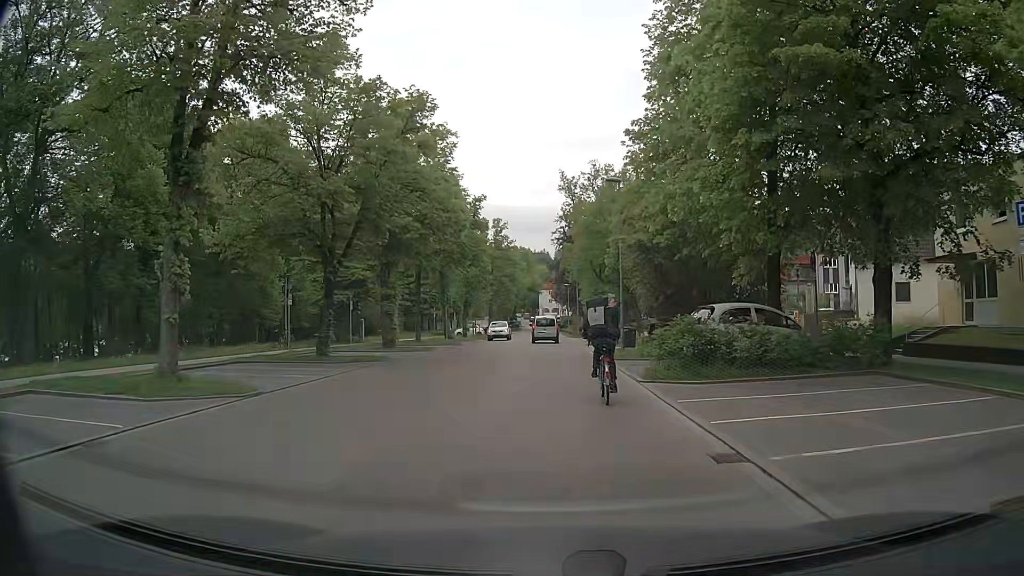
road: residential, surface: asphalt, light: Day
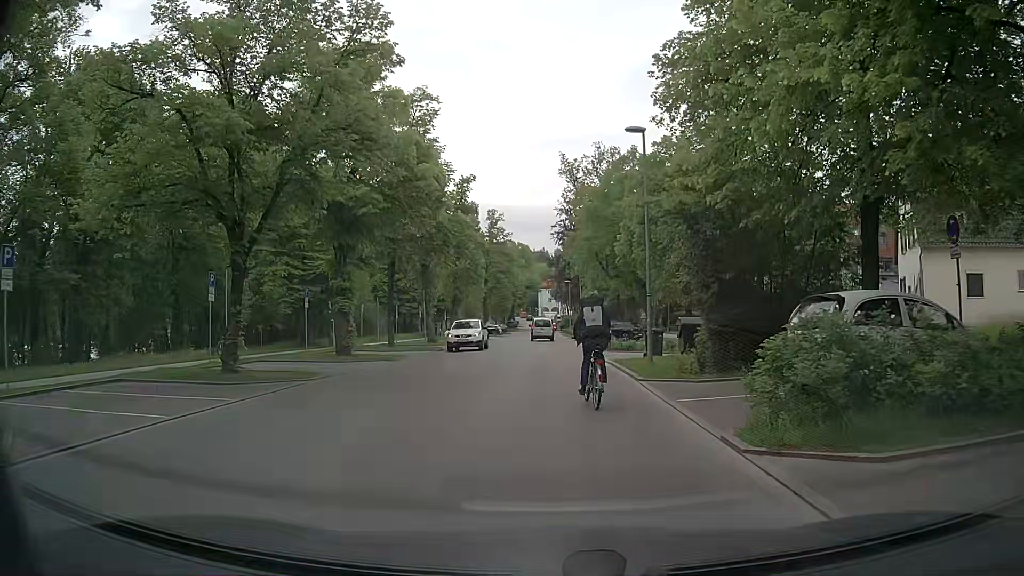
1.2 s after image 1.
(0.0, +7.6) m; -1°
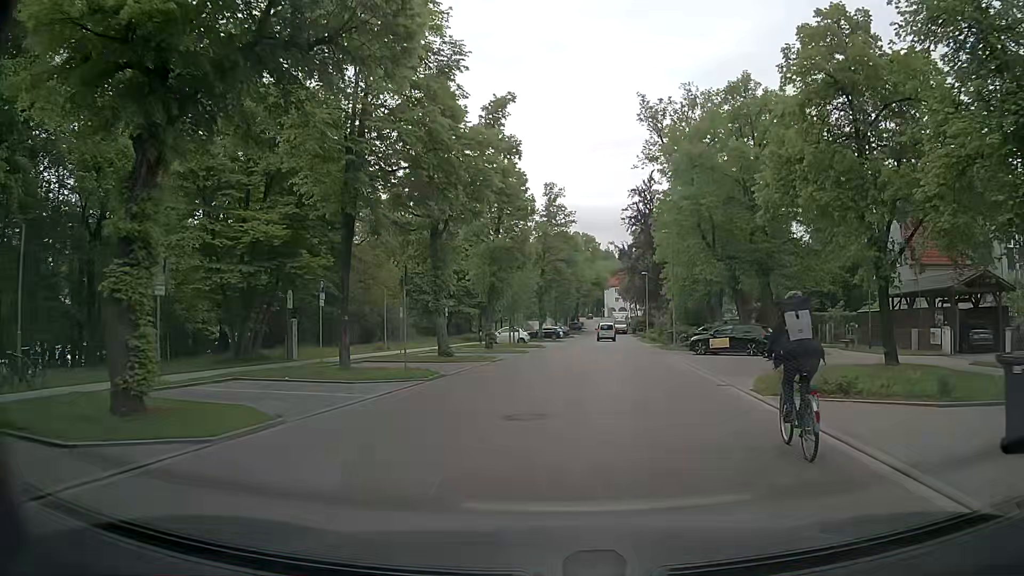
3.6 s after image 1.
(-0.7, +18.2) m; -6°
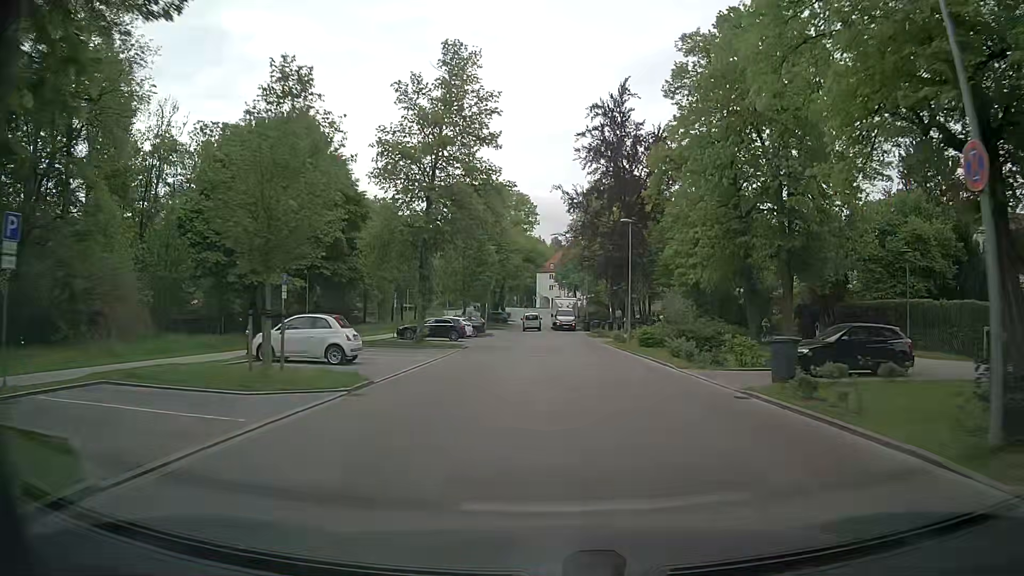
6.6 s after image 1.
(+2.5, +35.3) m; +7°
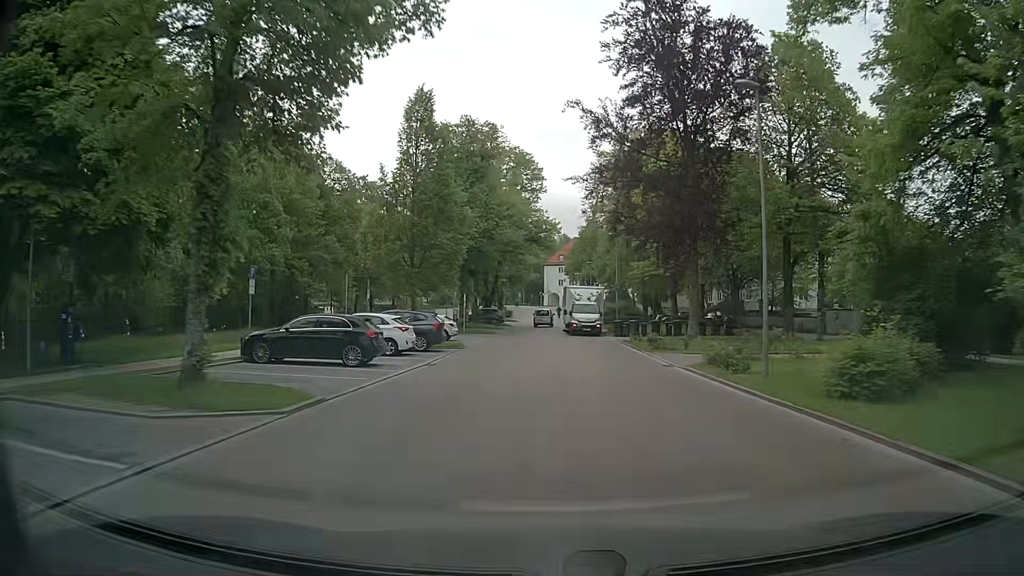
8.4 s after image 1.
(0.0, +23.5) m; 0°
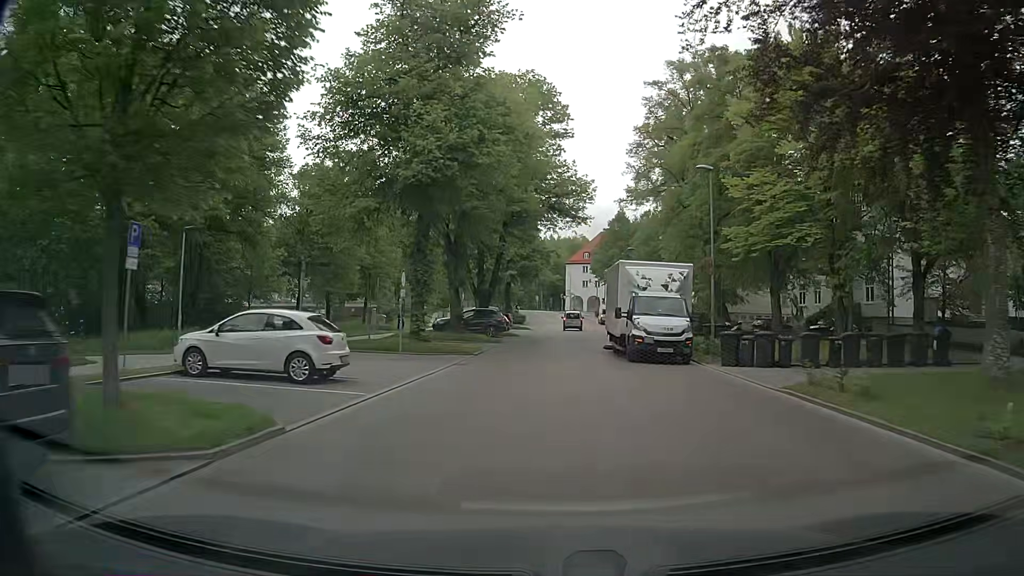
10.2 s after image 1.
(-0.5, +23.5) m; -2°
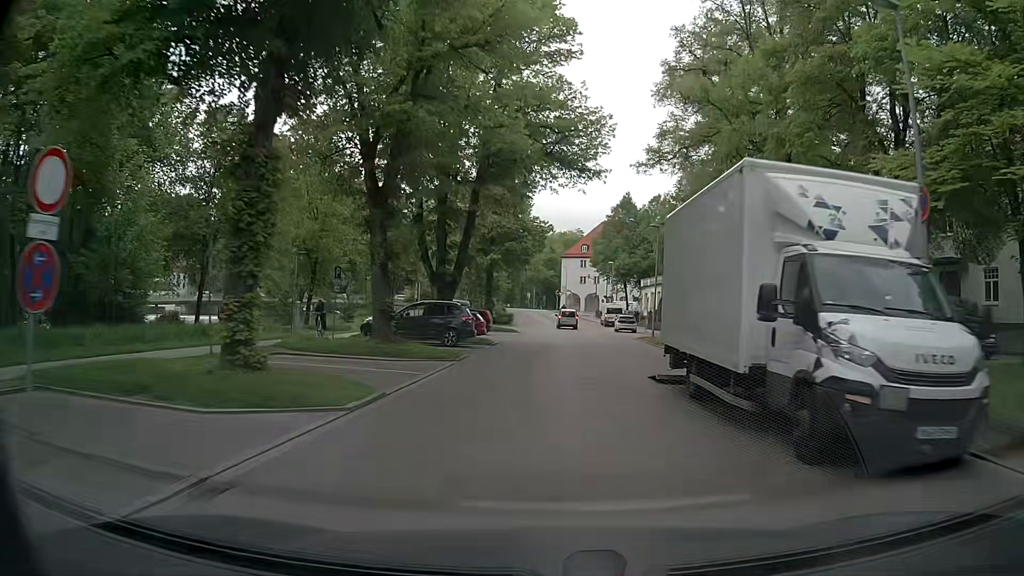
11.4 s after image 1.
(0.0, +15.3) m; +1°
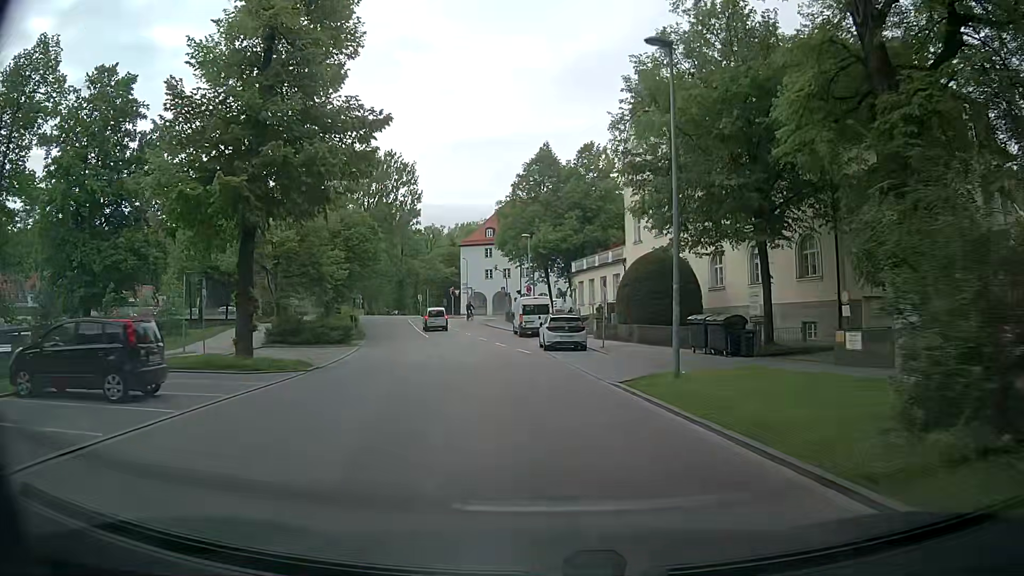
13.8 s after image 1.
(+2.3, +30.0) m; +8°
